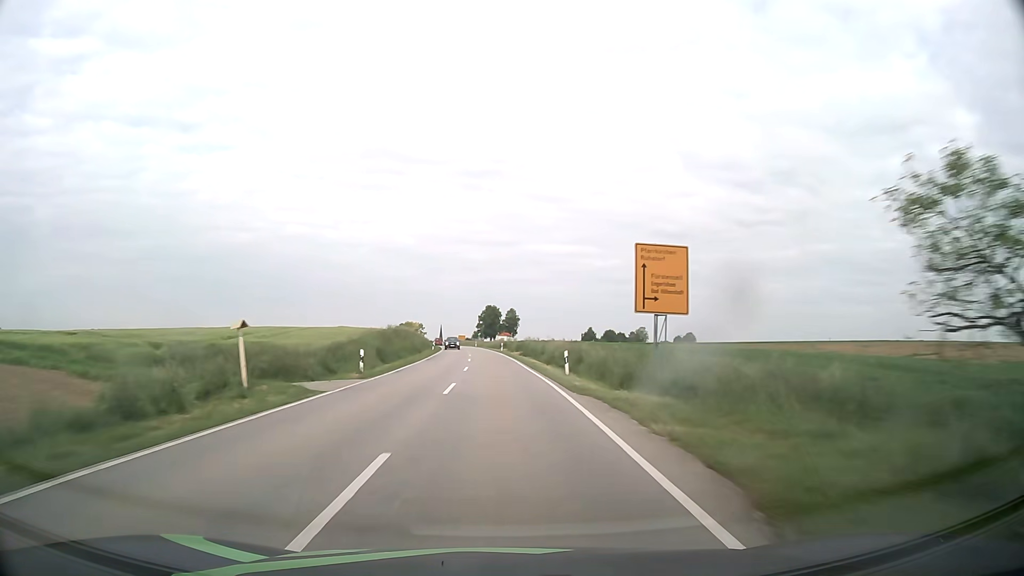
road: secondary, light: Day
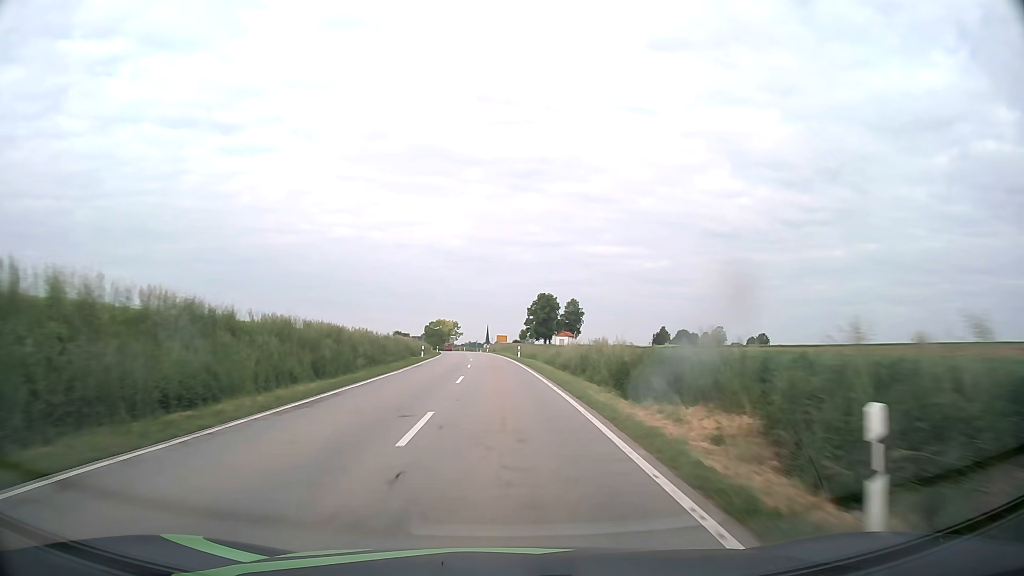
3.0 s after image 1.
(-2.4, +70.4) m; -4°
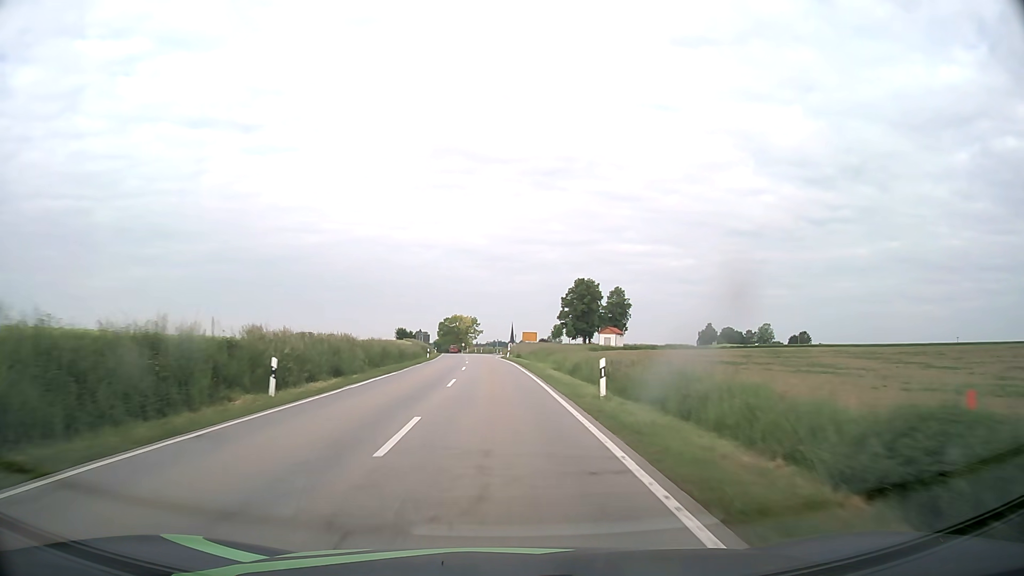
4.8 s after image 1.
(-0.6, +38.1) m; -2°
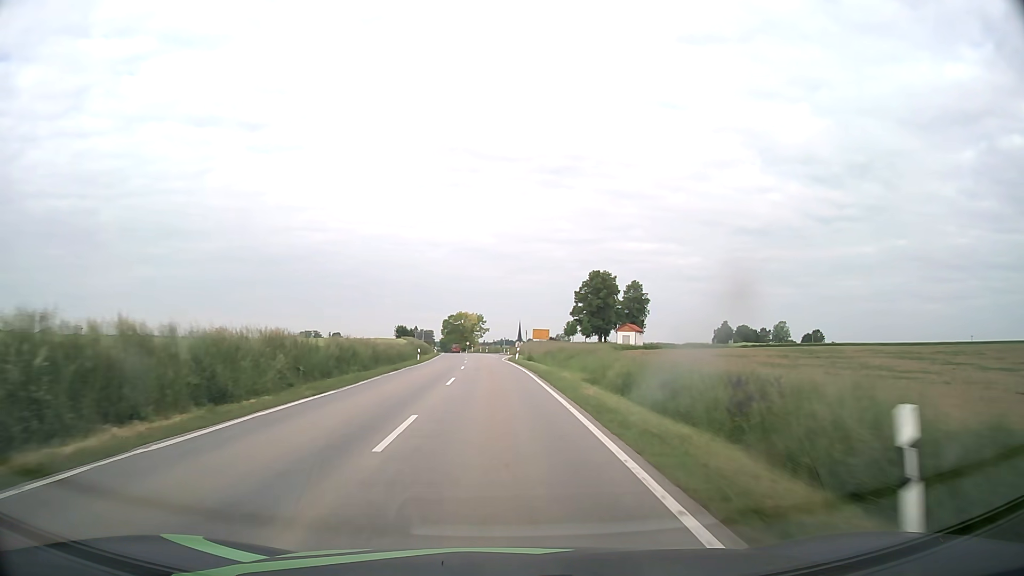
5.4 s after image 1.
(-0.1, +12.0) m; -1°
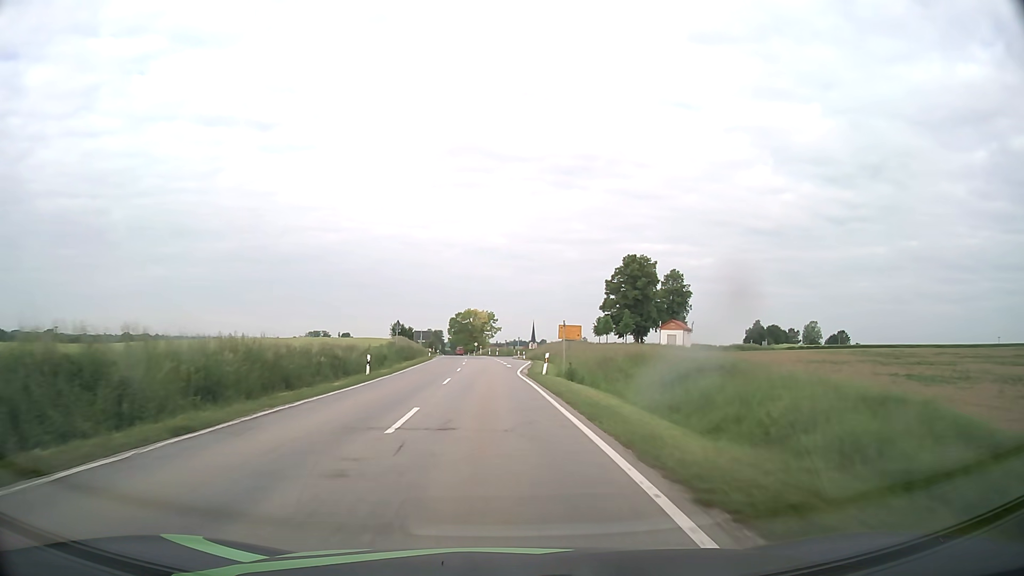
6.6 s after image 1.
(-0.2, +23.2) m; -1°
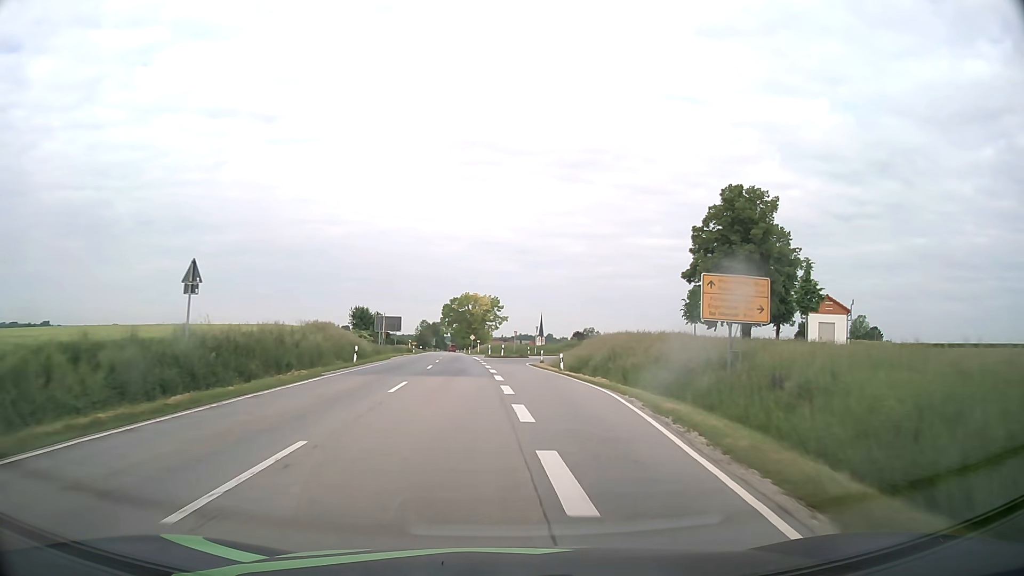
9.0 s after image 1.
(-0.5, +43.0) m; 0°
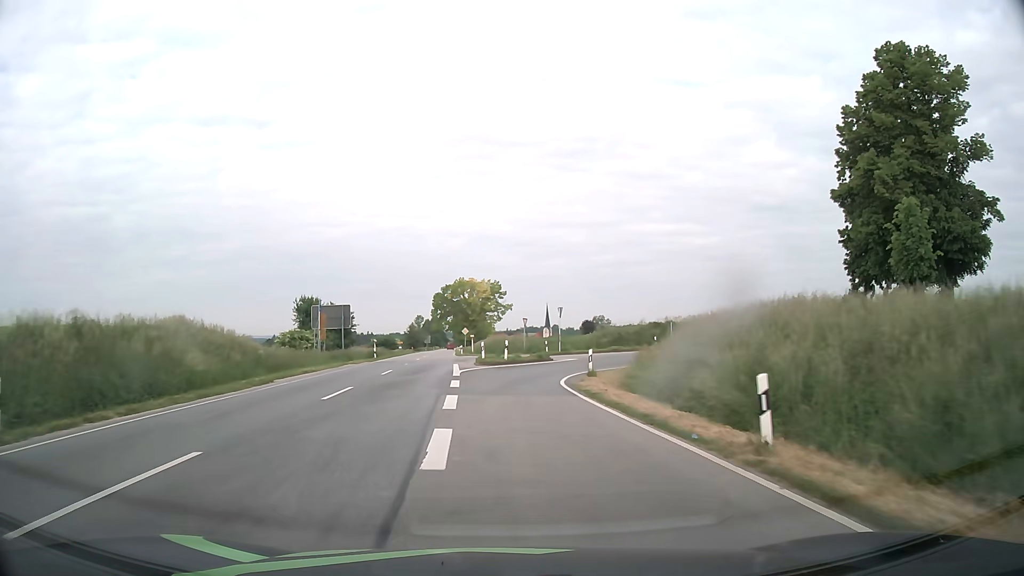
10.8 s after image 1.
(0.0, +27.6) m; 0°
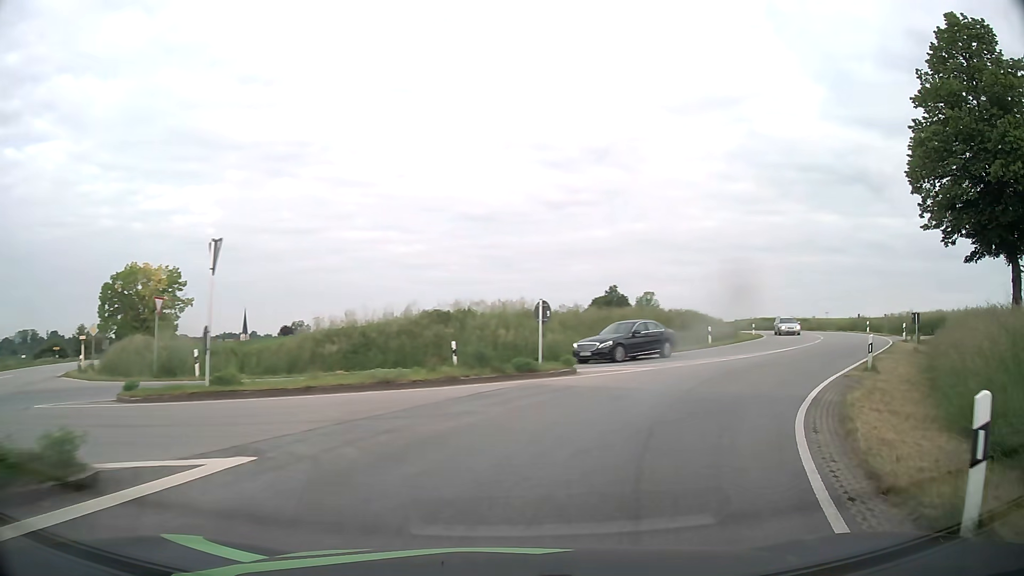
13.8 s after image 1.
(+2.7, +30.9) m; +25°
